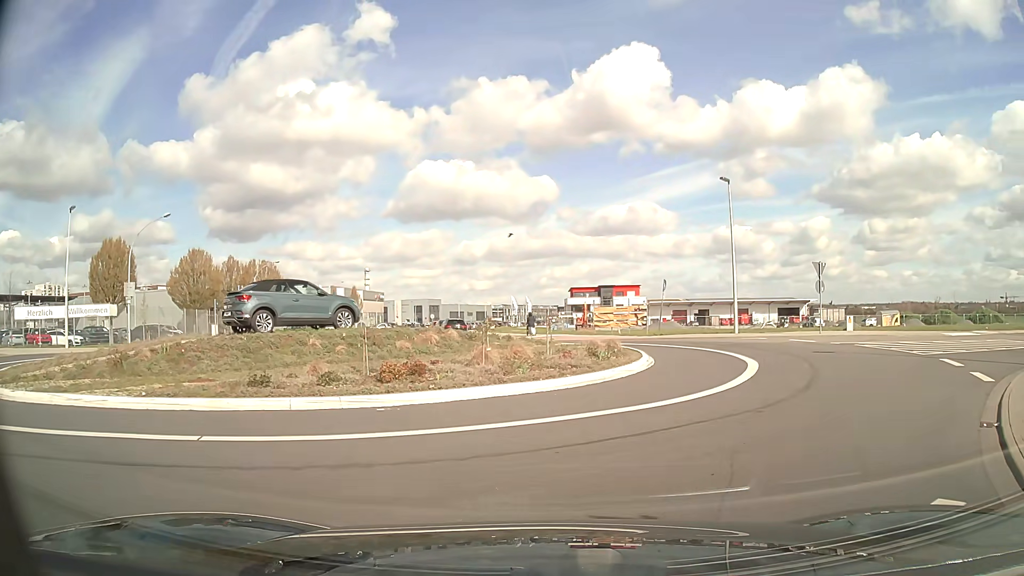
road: tertiary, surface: asphalt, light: Day
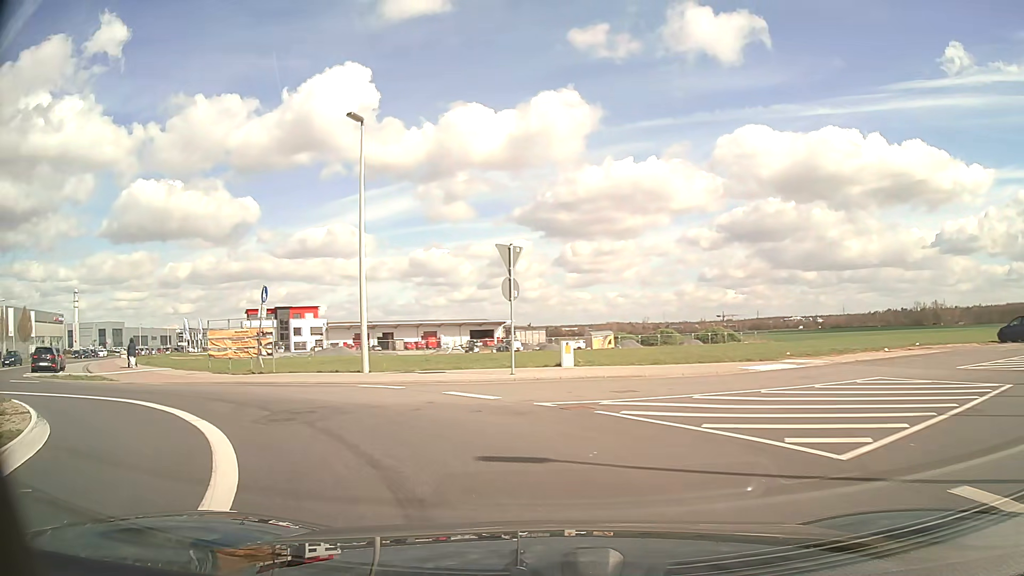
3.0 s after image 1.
(+5.0, +13.0) m; +26°
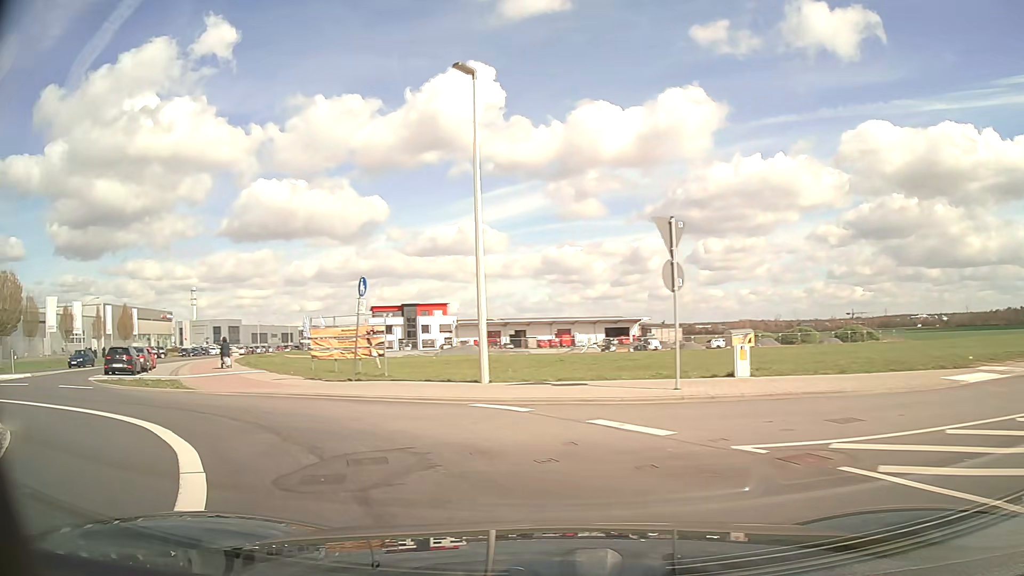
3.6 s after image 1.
(-0.3, +4.0) m; -10°
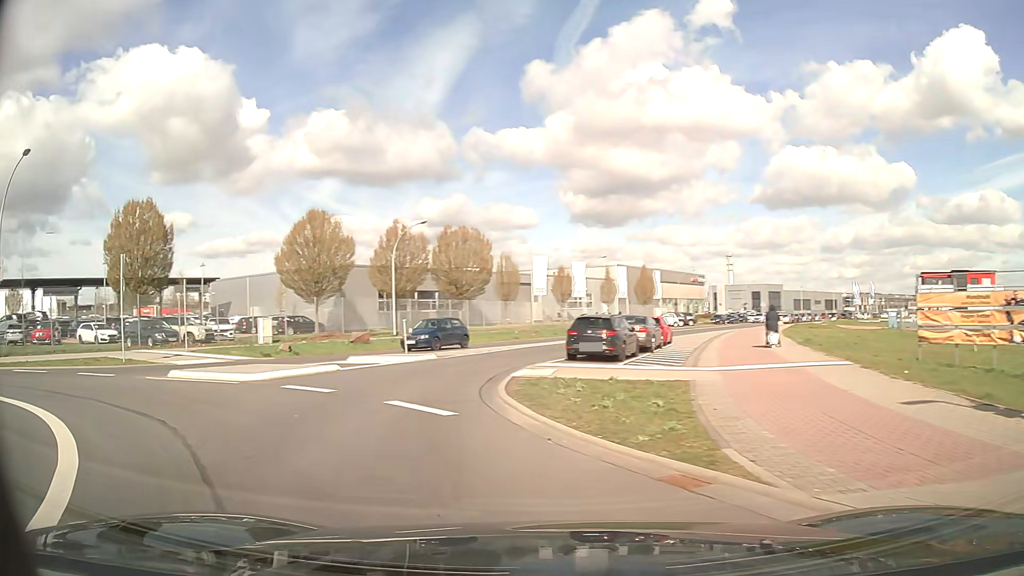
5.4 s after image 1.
(-5.2, +11.9) m; -47°
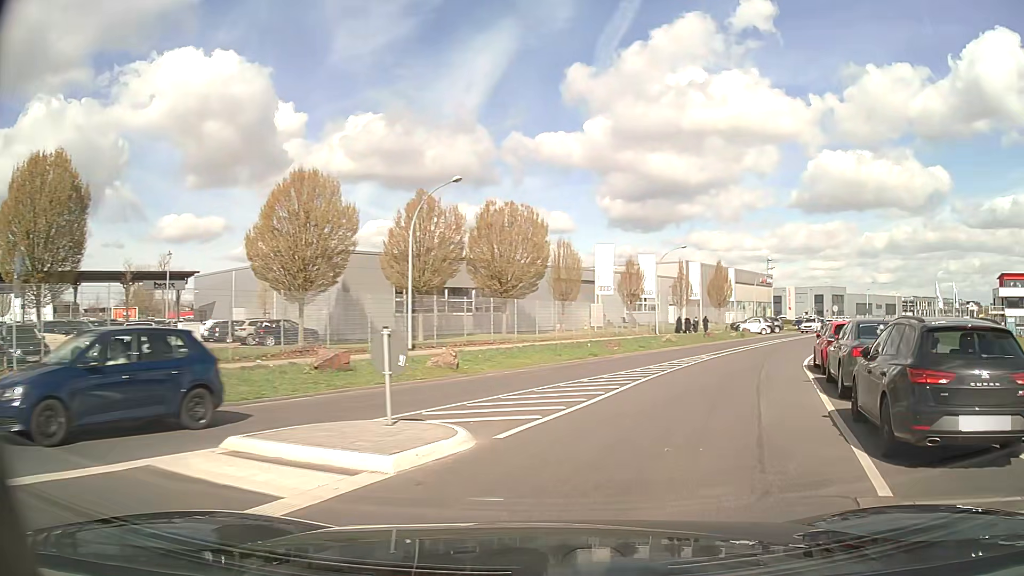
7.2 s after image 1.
(-2.4, +14.8) m; -5°
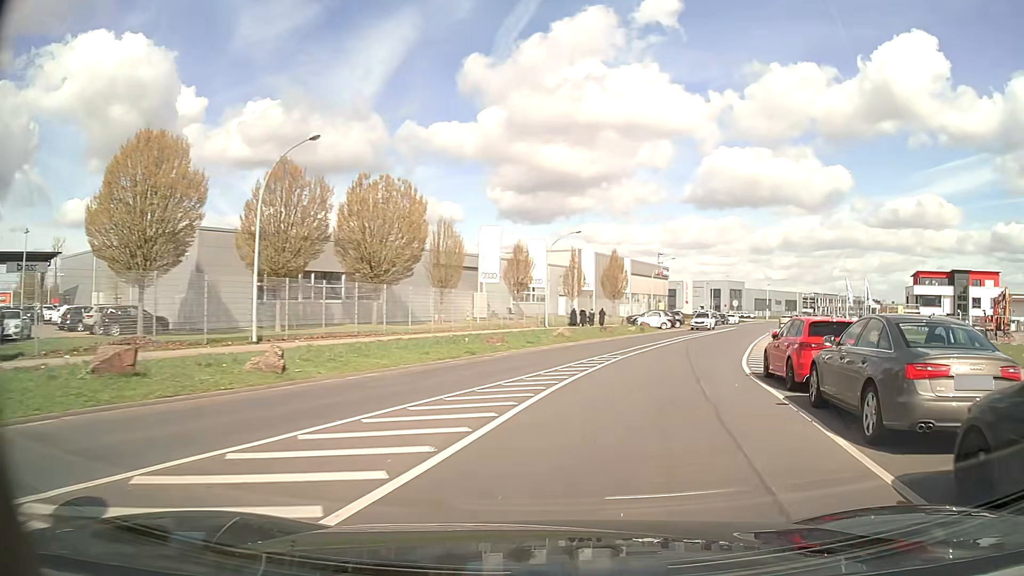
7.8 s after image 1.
(+0.5, +5.4) m; +10°
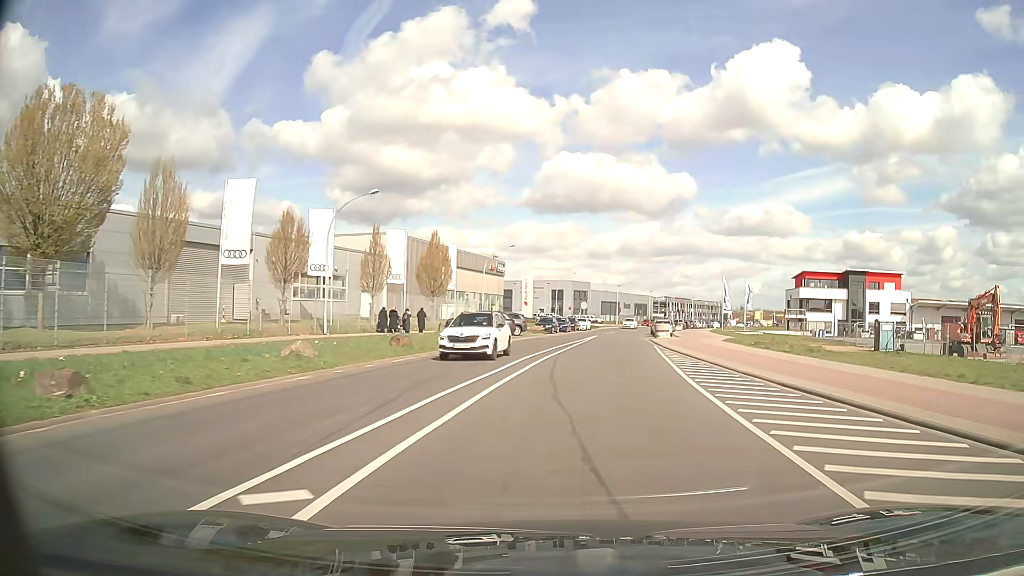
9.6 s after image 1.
(+2.9, +17.5) m; +15°
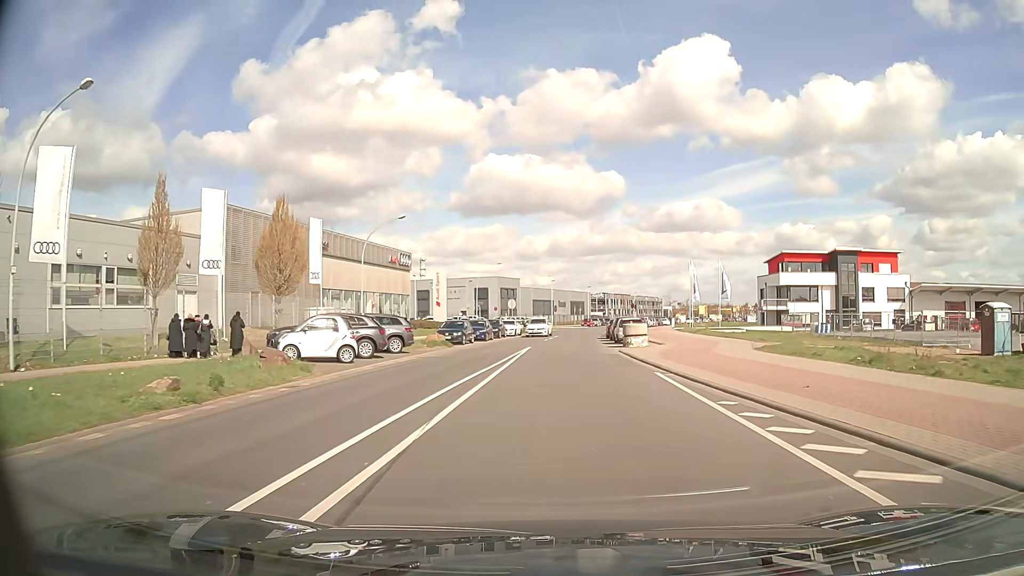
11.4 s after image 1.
(+1.4, +20.0) m; +6°
(0, +10) (0, +20) (+1, +30) (+1, +40) (+2, +50) (+3, +60) (+4, +70) (+6, +80) (+8, +89) (+10, +99) m
